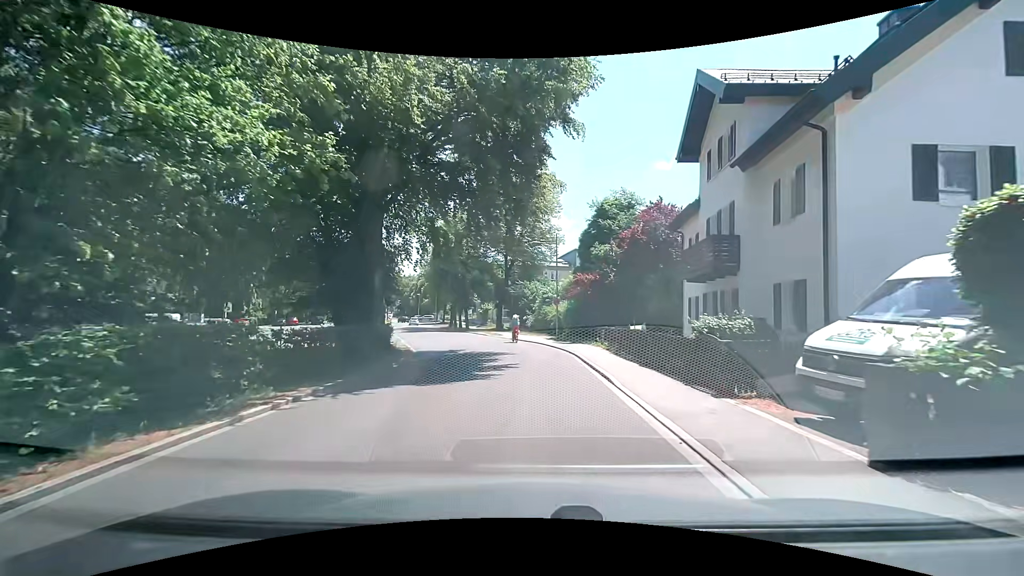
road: residential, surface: asphalt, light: Day
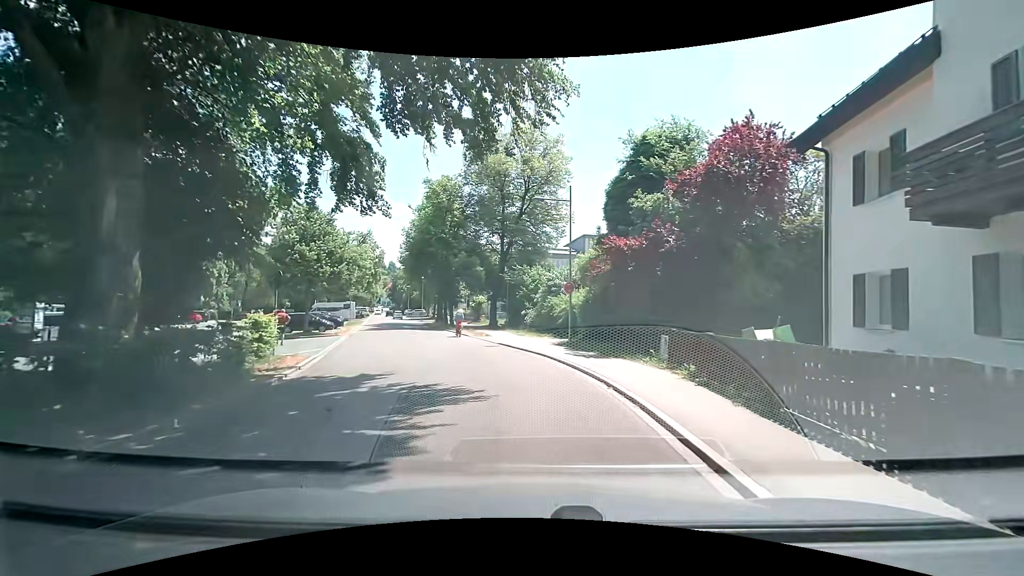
(+0.2, +12.6) m; 0°
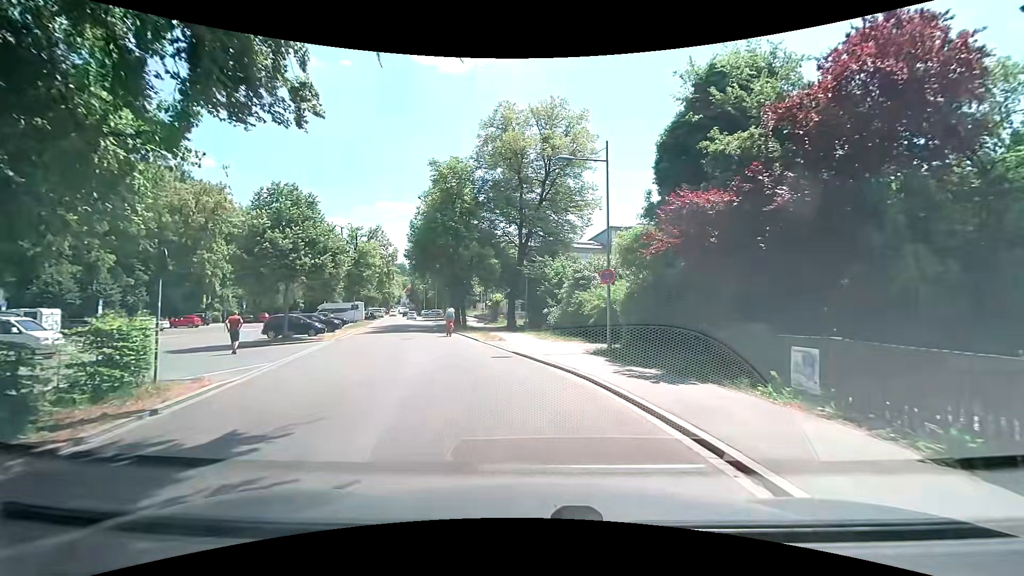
(-0.1, +6.2) m; -3°
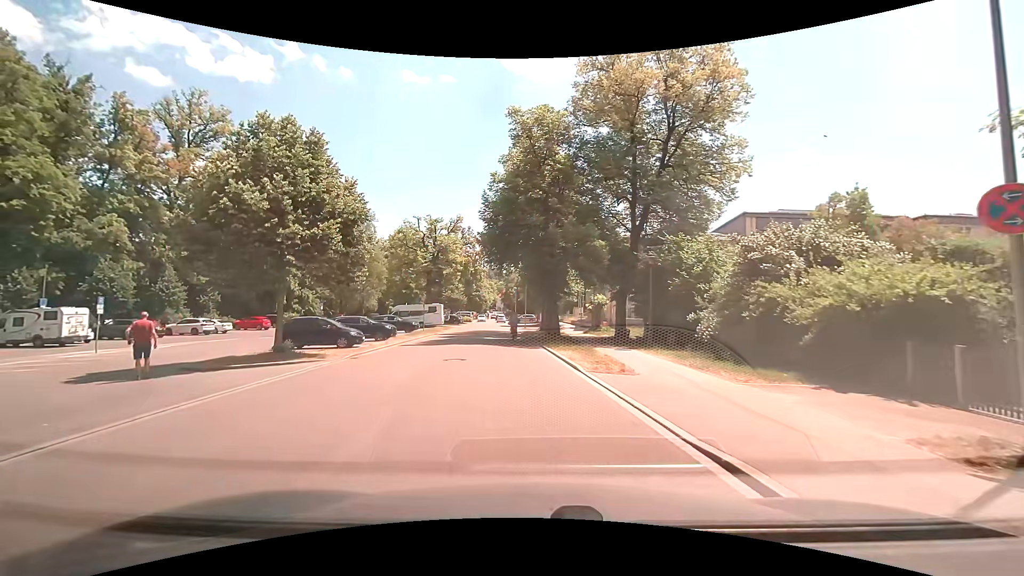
(-0.7, +11.9) m; -11°
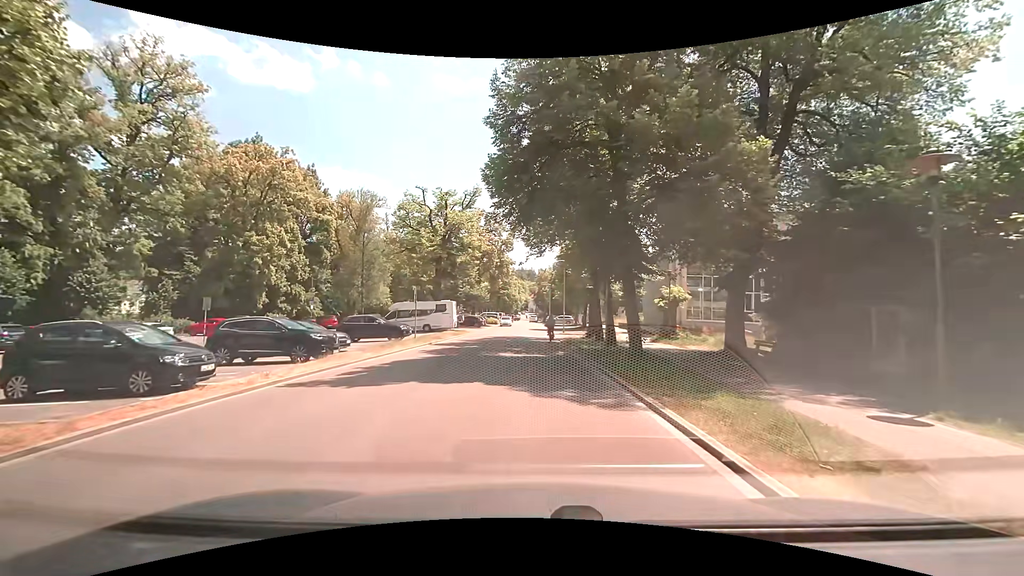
(-0.6, +15.2) m; -4°
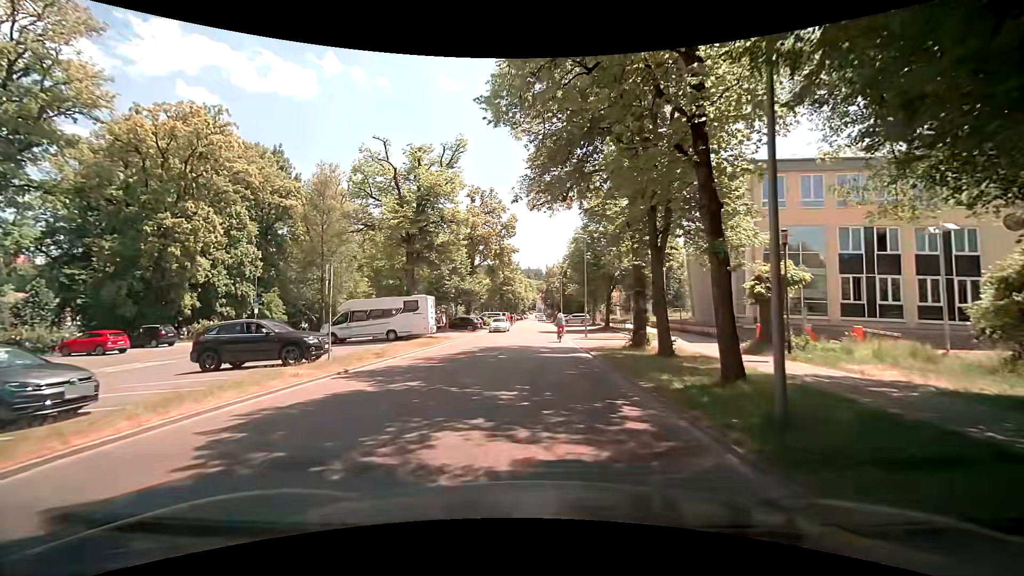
(-0.1, +13.8) m; -1°
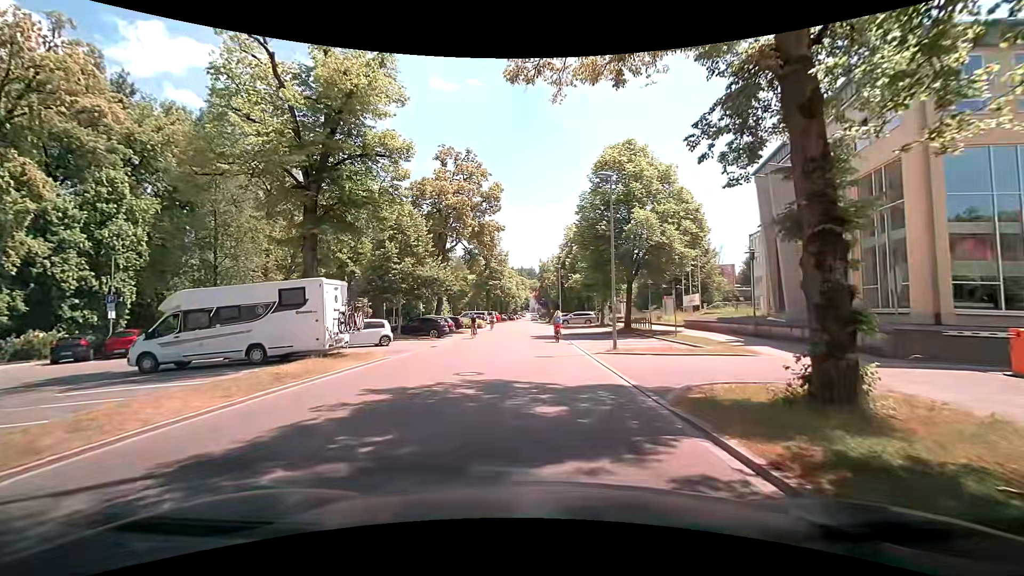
(+0.1, +15.0) m; +1°
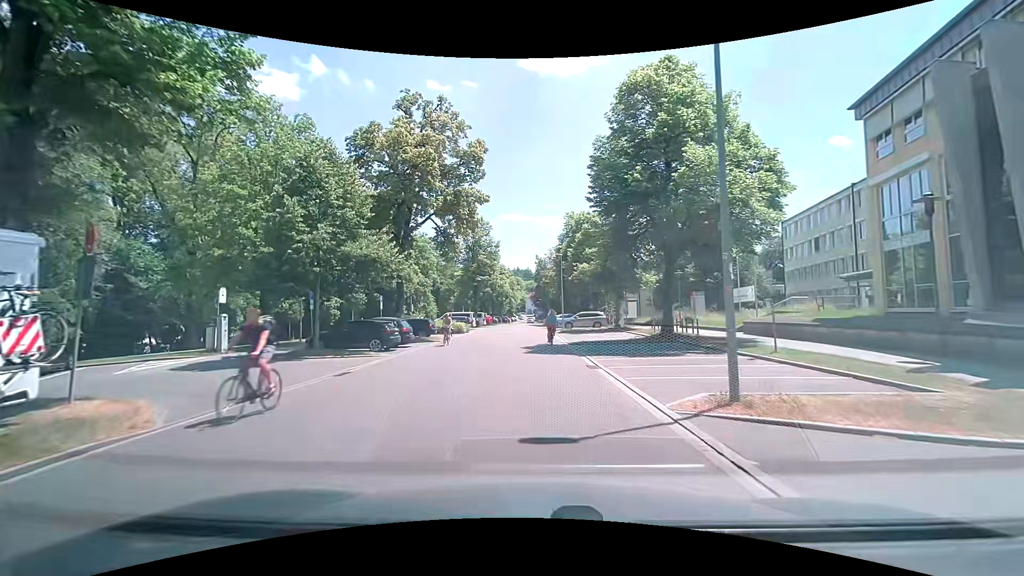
(+0.1, +12.0) m; 0°
(0, +10) (0, +20) (0, +30) (0, +40) (0, +50) (0, +60) (0, +70) (0, +80) (0, +90) (-1, +100) m
